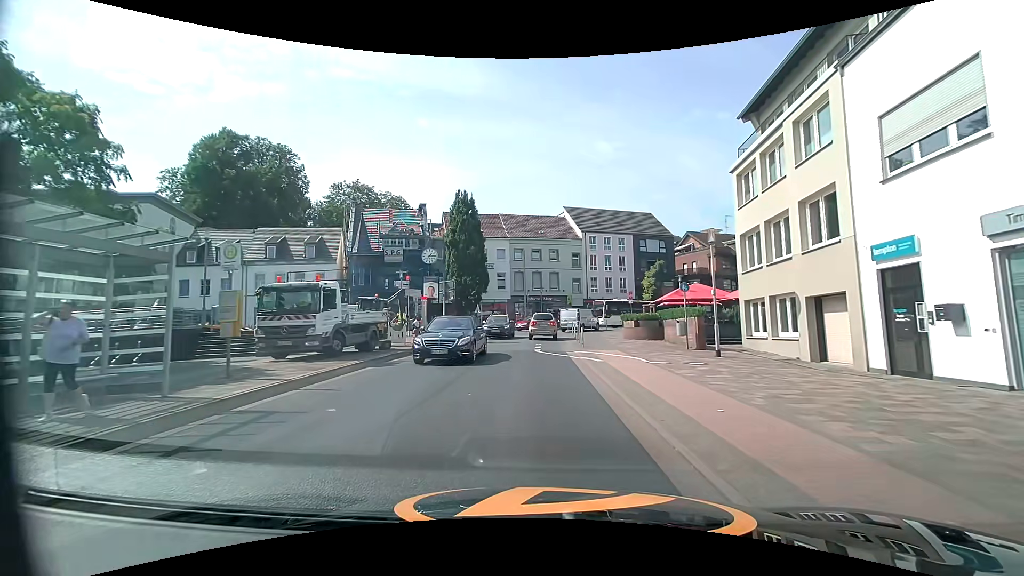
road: tertiary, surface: asphalt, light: Day
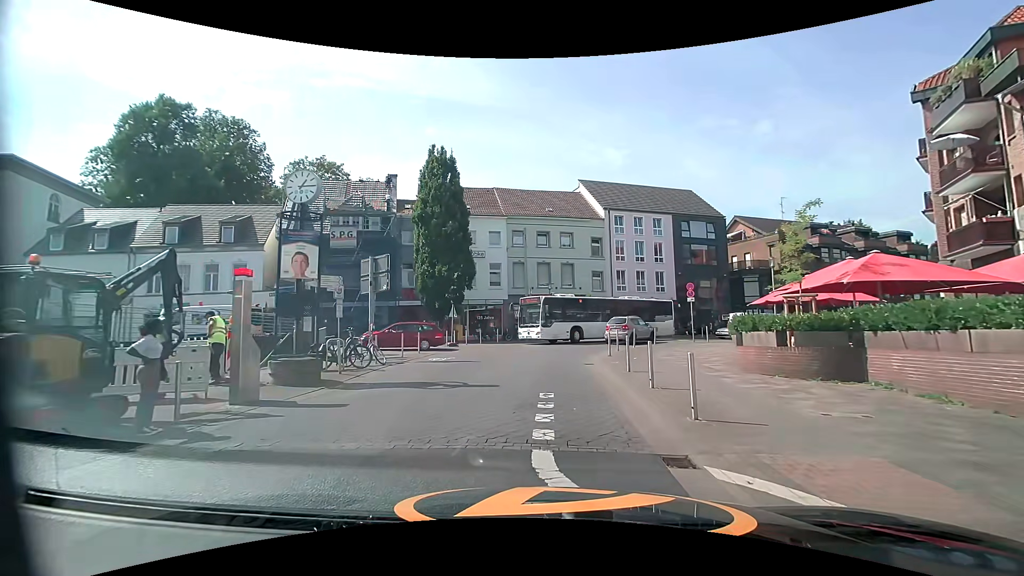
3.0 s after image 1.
(-0.1, +15.8) m; -1°
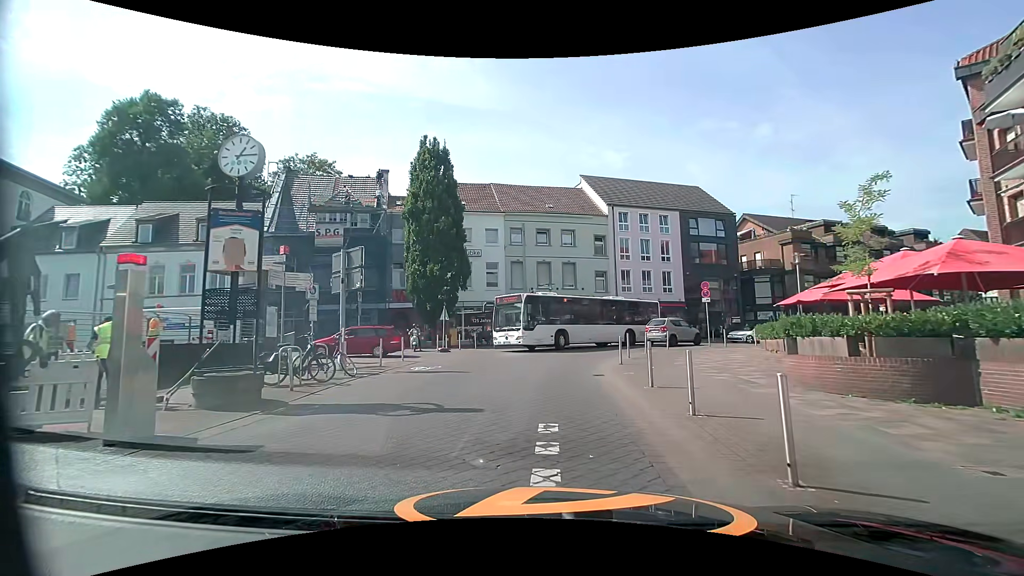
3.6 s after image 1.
(0.0, +2.7) m; 0°
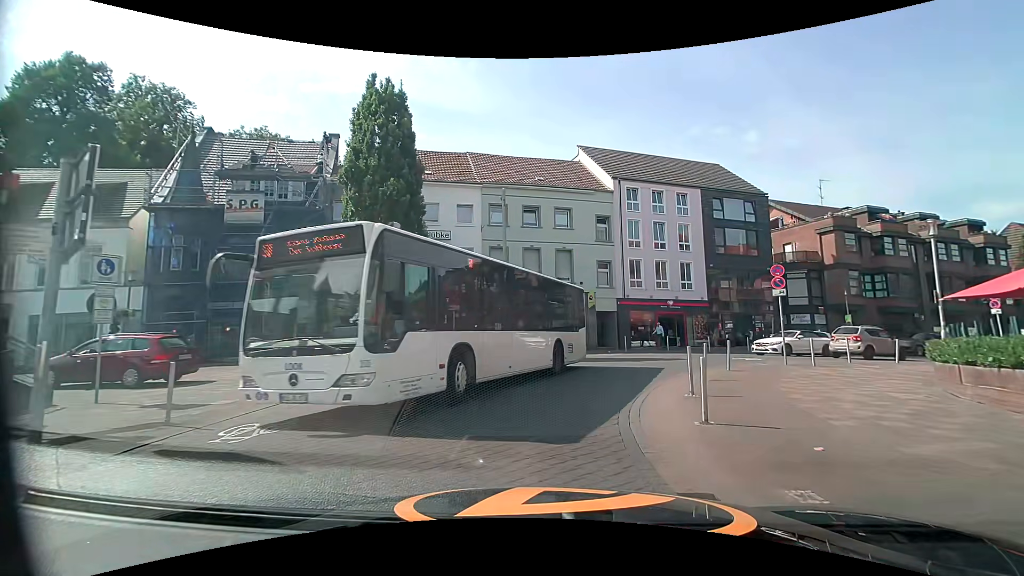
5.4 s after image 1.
(0.0, +9.4) m; +1°
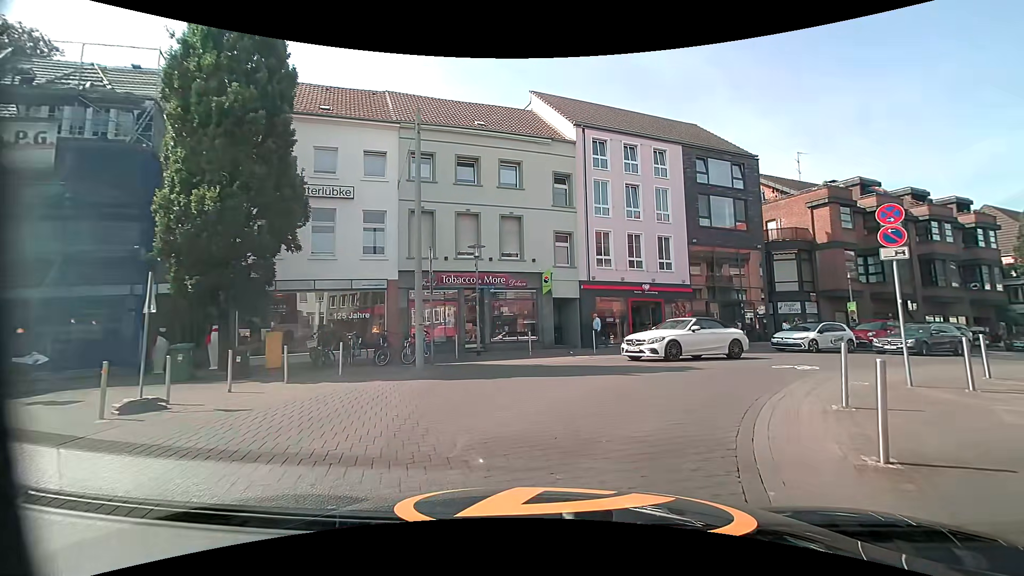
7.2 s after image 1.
(+0.2, +8.3) m; +4°
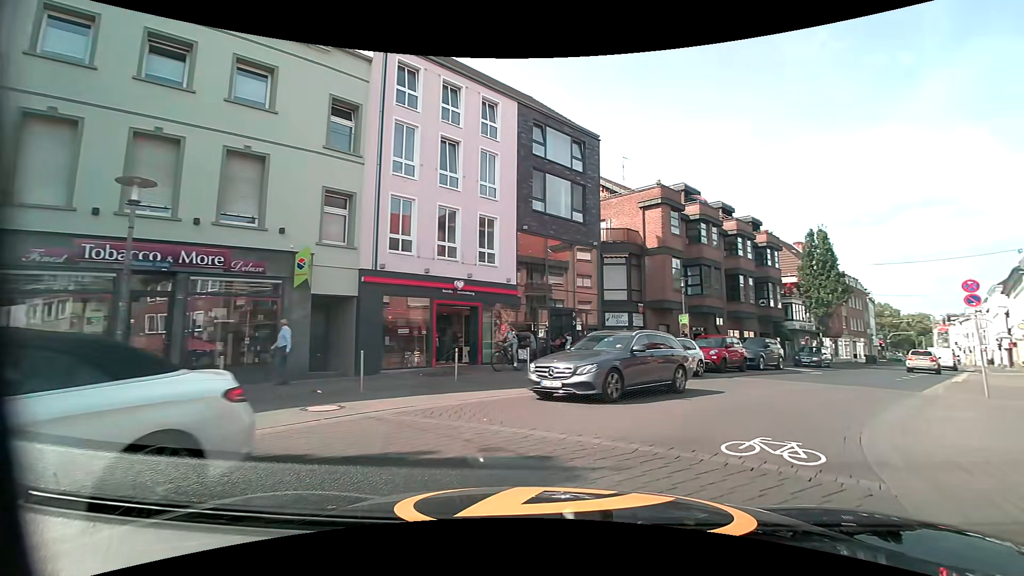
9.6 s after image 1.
(+1.4, +8.9) m; +23°
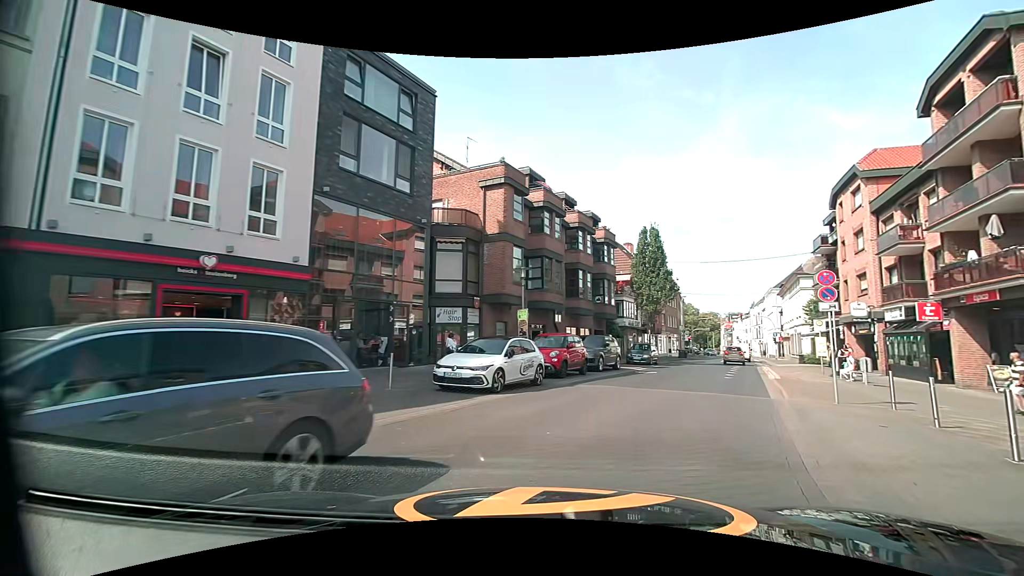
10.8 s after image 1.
(+0.7, +5.0) m; +16°
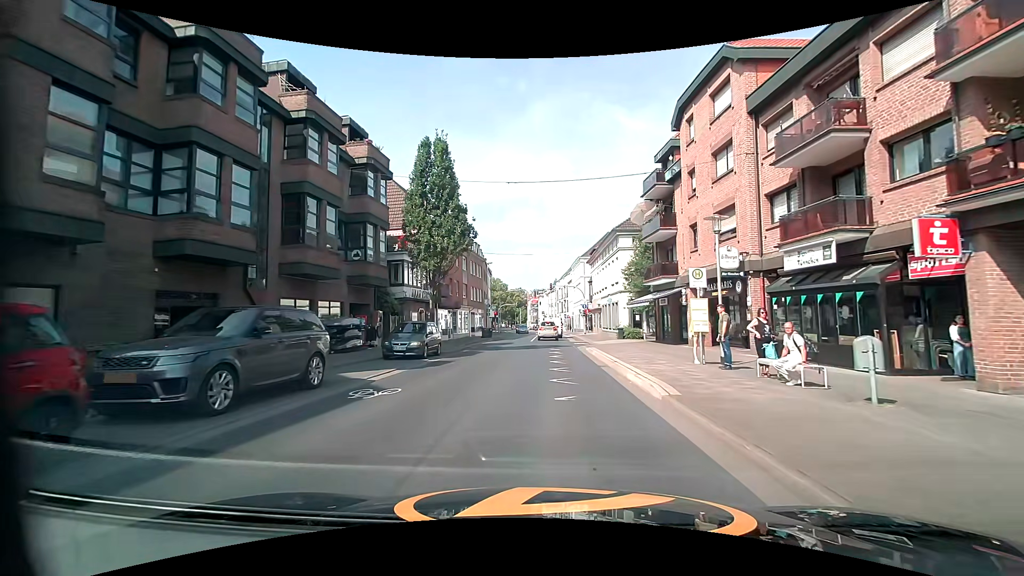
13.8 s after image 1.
(+4.3, +15.2) m; +22°
